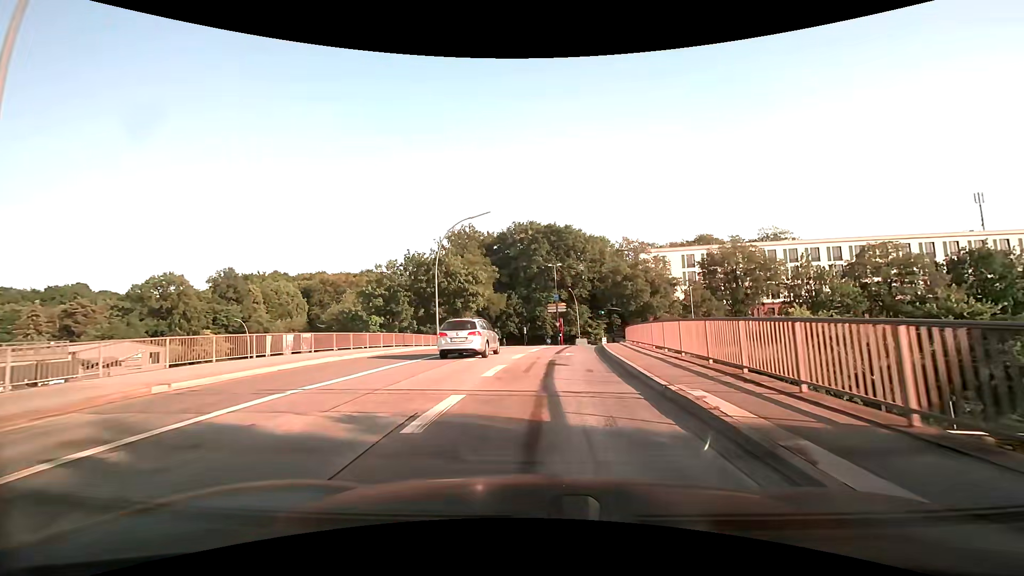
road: secondary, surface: asphalt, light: Day
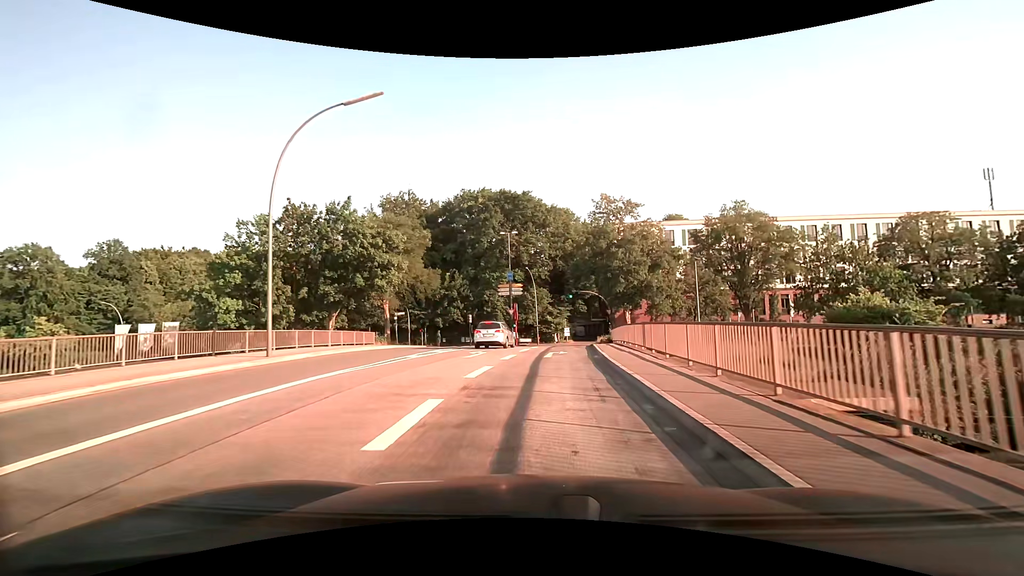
(+0.8, +18.6) m; +5°
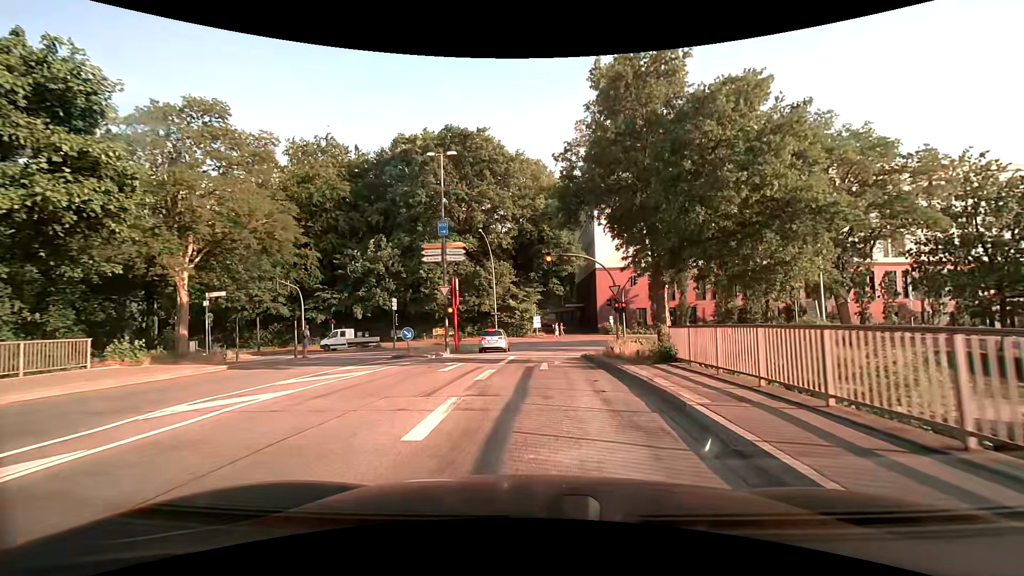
(+0.8, +23.4) m; +4°
